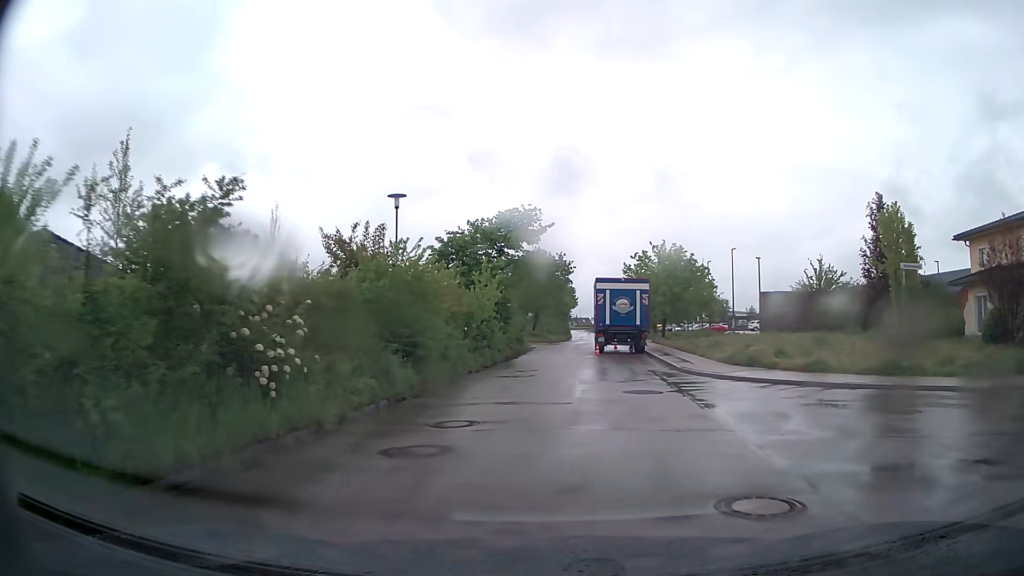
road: residential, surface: asphalt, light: Day
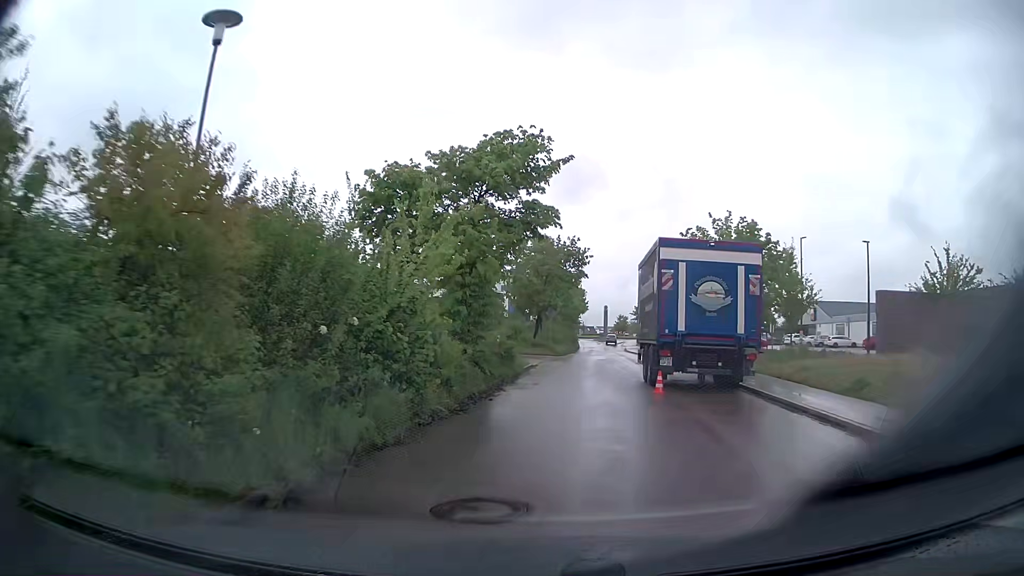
(-0.1, +16.2) m; 0°
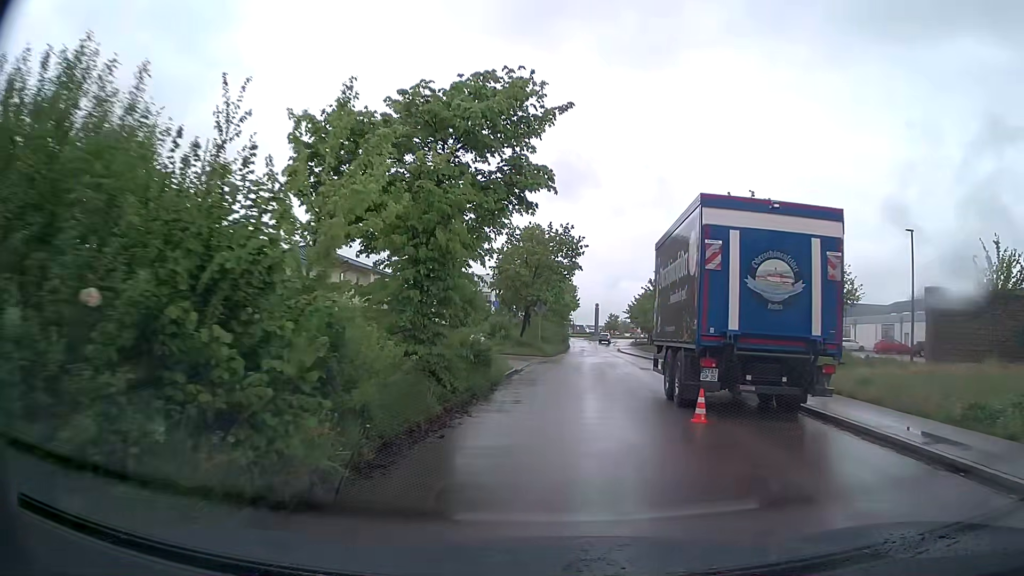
(0.0, +5.2) m; +1°
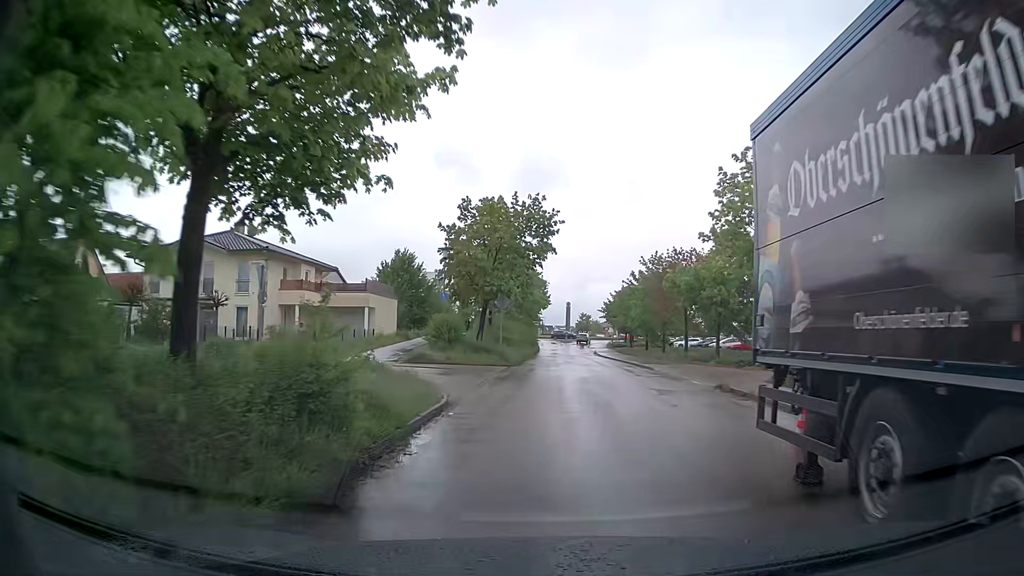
(+0.1, +10.2) m; +2°
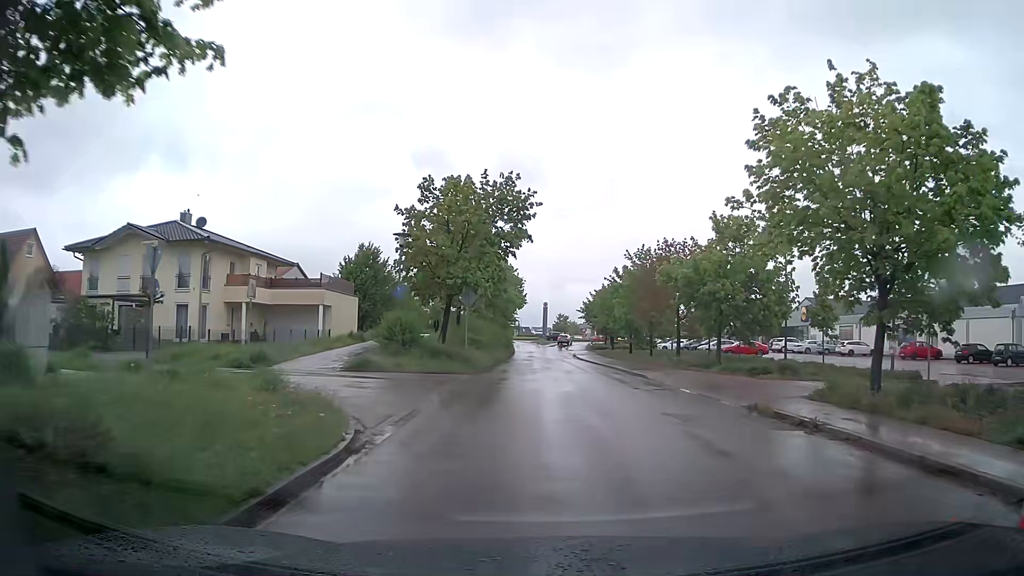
(+0.1, +5.2) m; +3°
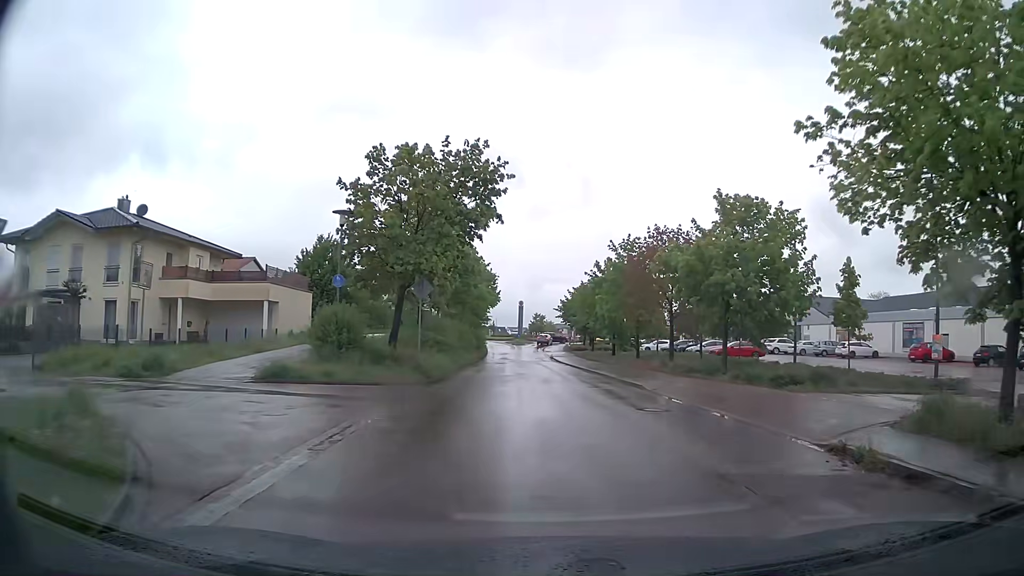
(0.0, +5.3) m; +2°
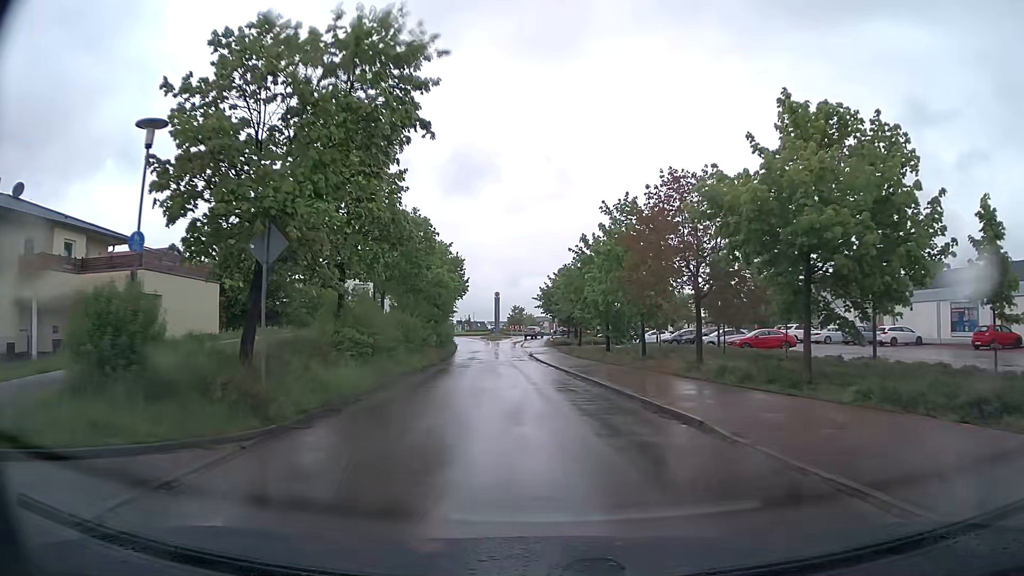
(+0.2, +11.1) m; +1°
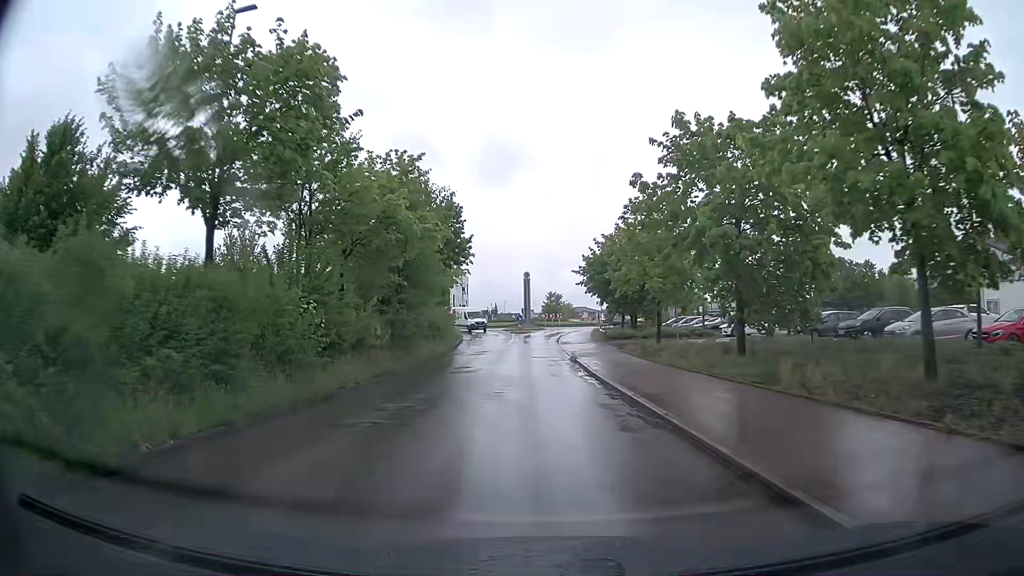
(-0.5, +23.8) m; -3°
(0, +10) (0, +20) (-1, +30) (-1, +40) (-1, +50) (-1, +60) (+1, +70) (+5, +79) (+13, +85) (+22, +88) m
